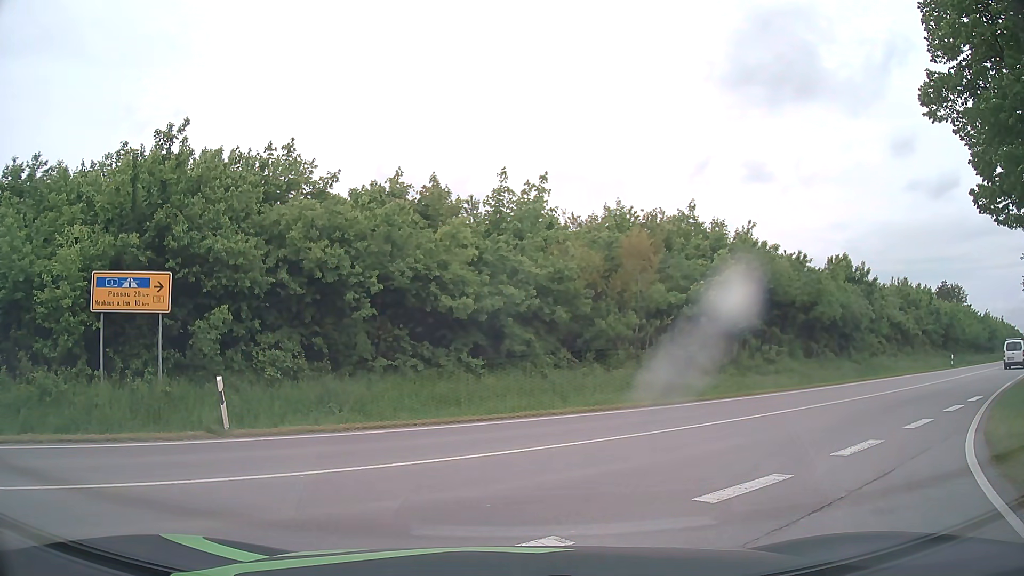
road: primary_link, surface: asphalt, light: Day
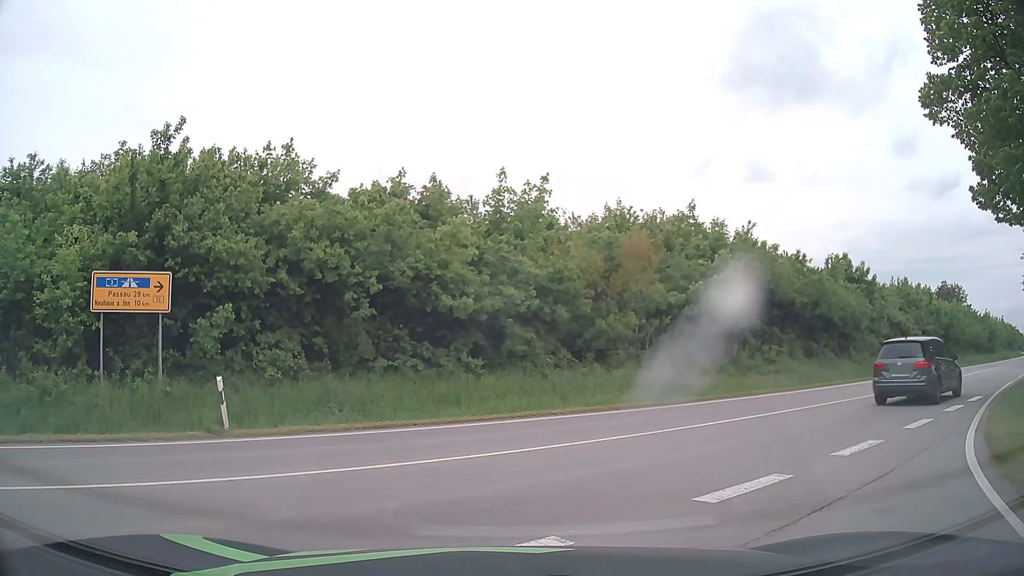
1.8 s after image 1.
(0.0, 0.0) m; 0°
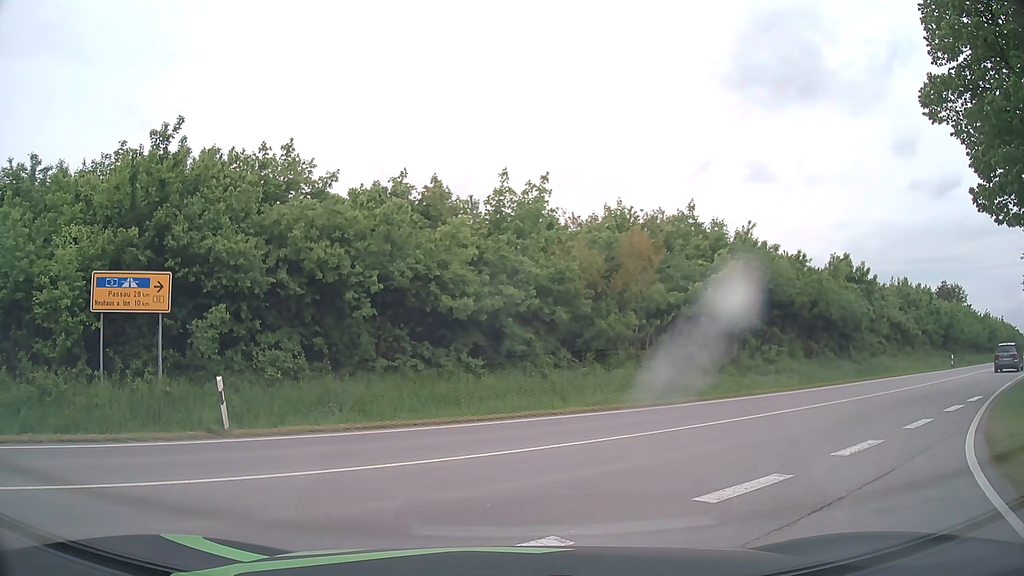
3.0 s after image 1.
(0.0, 0.0) m; 0°
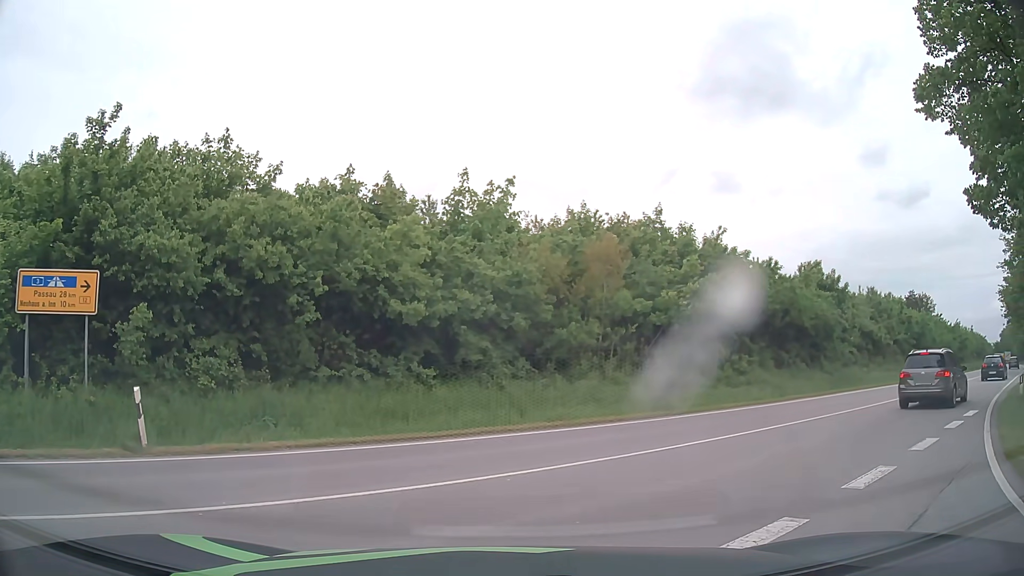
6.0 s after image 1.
(0.0, +1.7) m; +5°
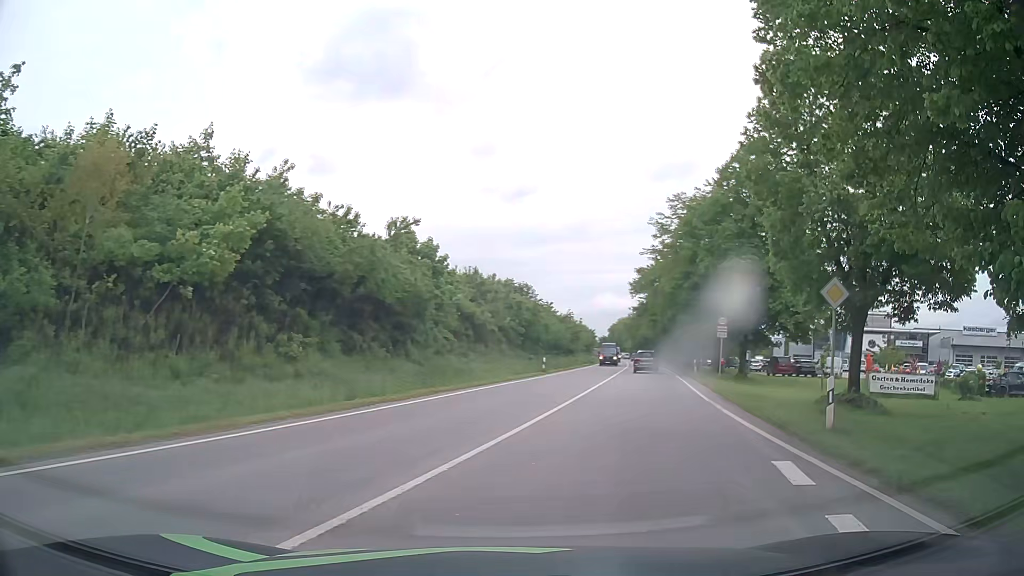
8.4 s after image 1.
(+3.0, +9.6) m; +36°
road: primary
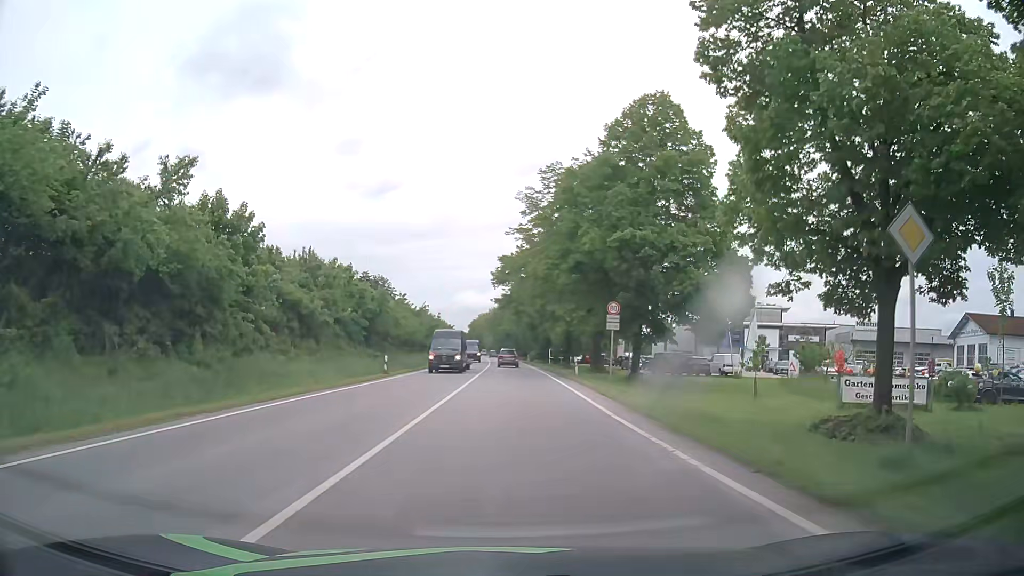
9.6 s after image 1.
(+1.1, +9.1) m; +11°
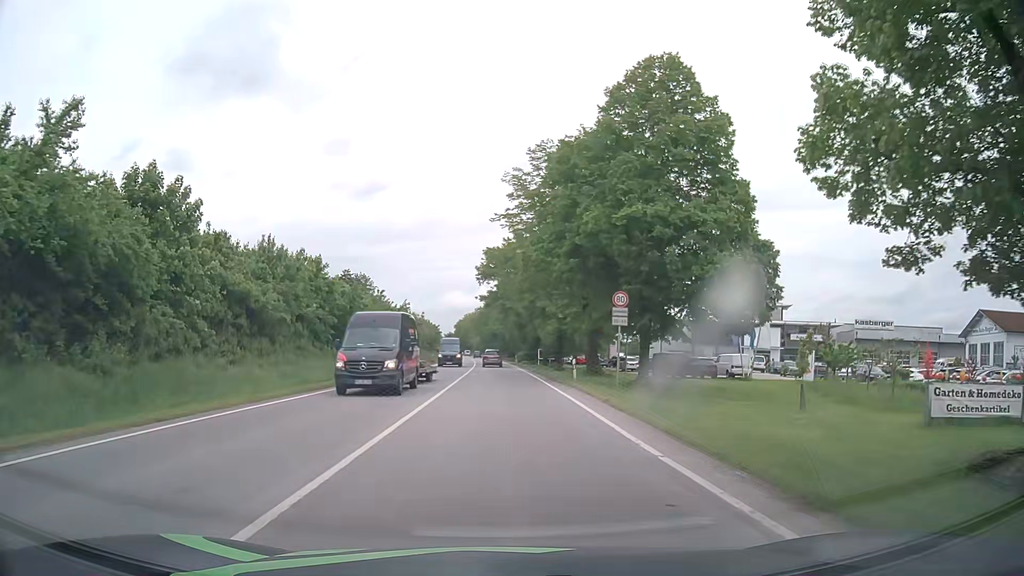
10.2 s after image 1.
(+0.1, +5.7) m; +2°
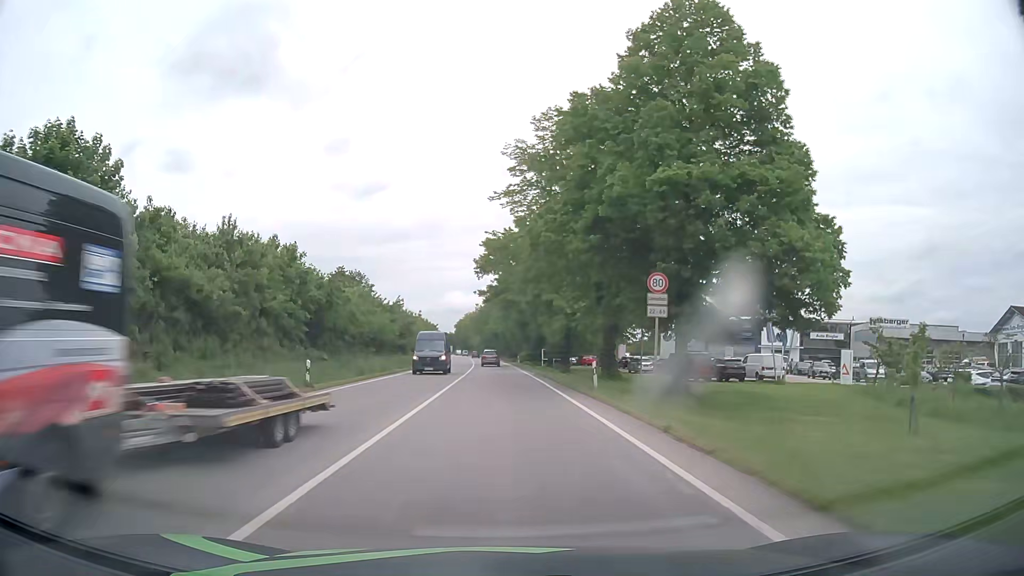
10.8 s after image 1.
(-0.1, +6.5) m; -1°
(0, +10) (0, +20) (0, +30) (-1, +40) (-1, +50) (-1, +60) (-1, +70) (-2, +80) (-2, +90) (-3, +100) m
